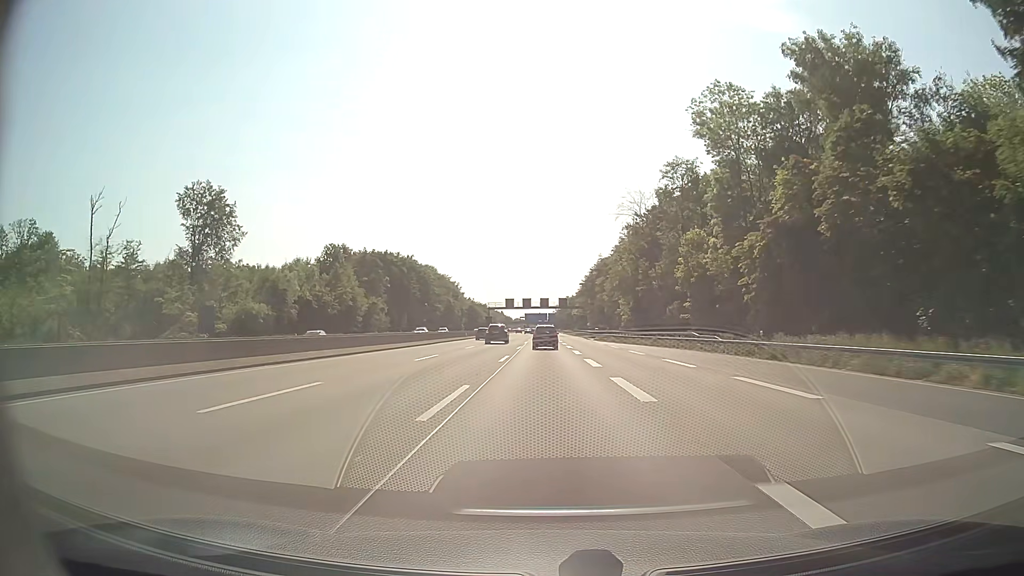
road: motorway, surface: asphalt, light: Day
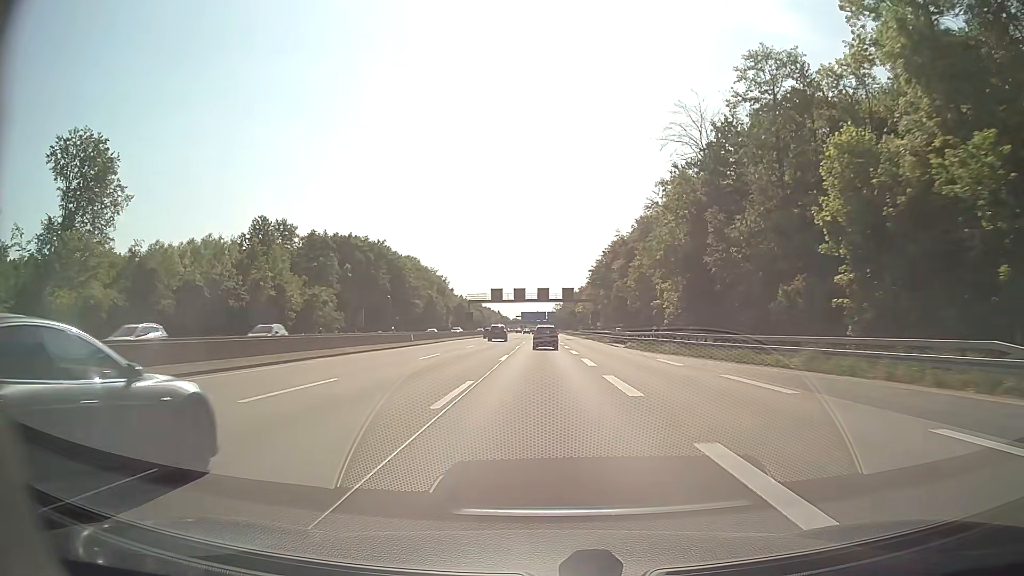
(0.0, +34.8) m; 0°
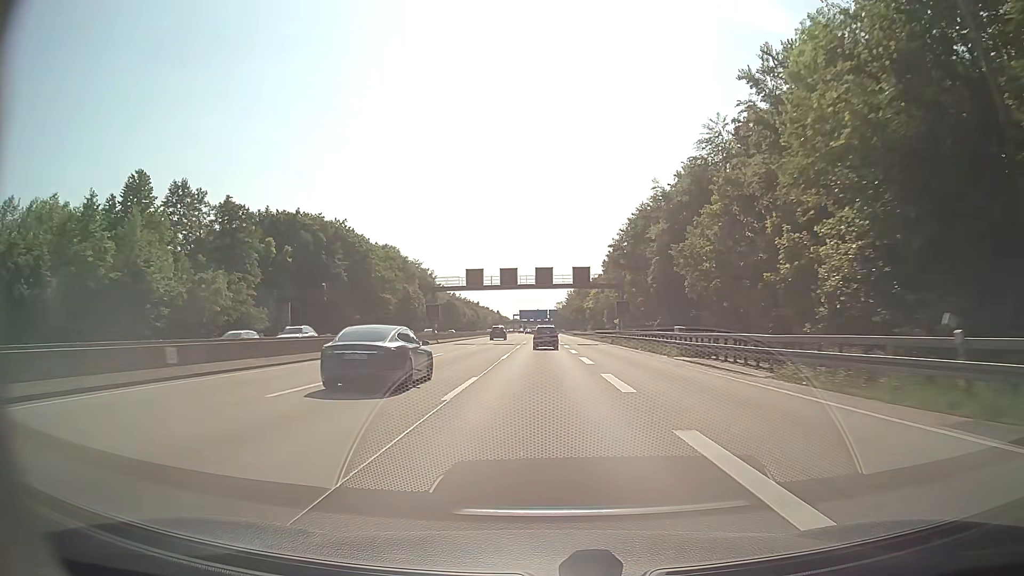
(0.0, +34.9) m; 0°
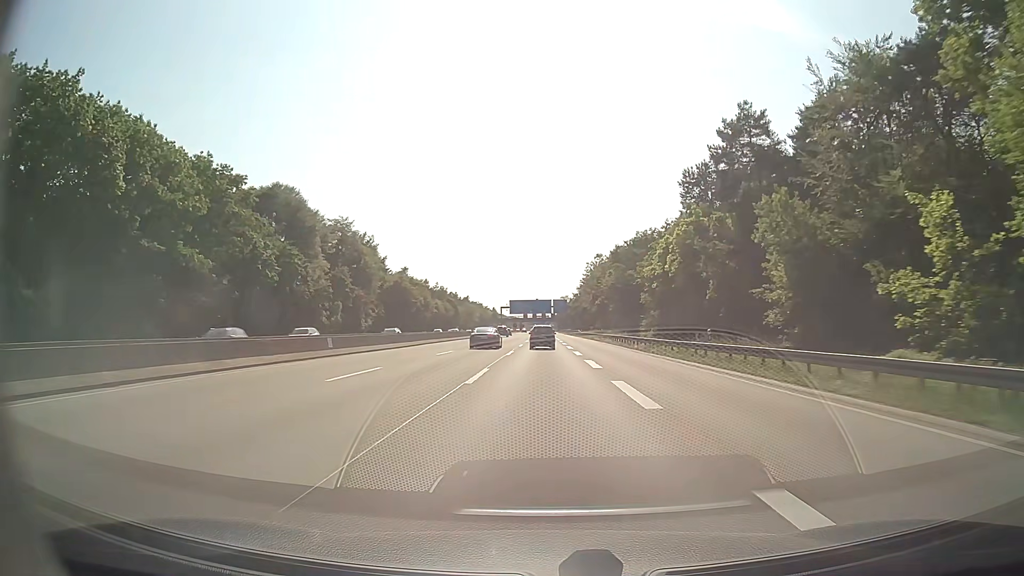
(-0.2, +87.2) m; 0°
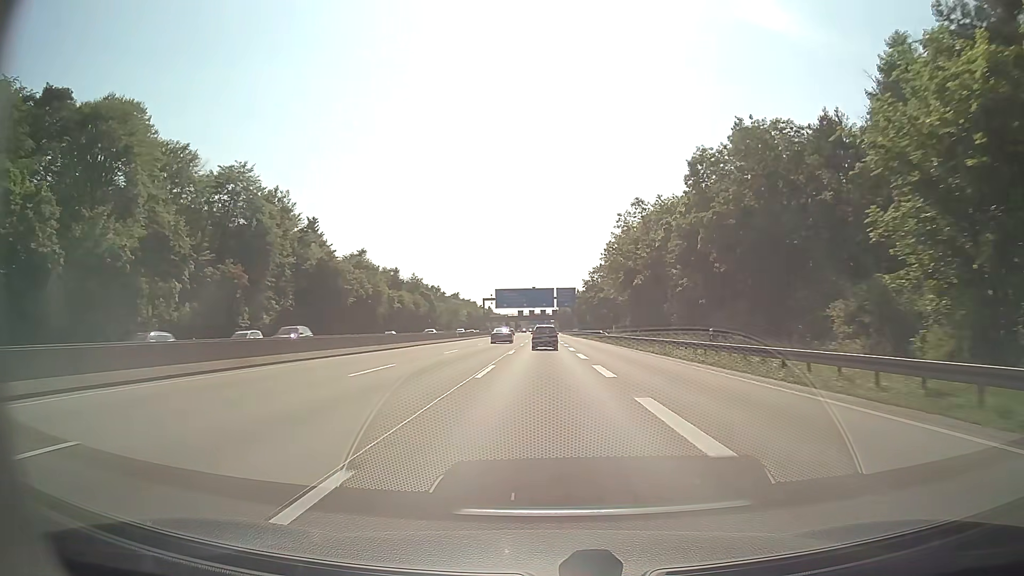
(+0.1, +52.3) m; 0°
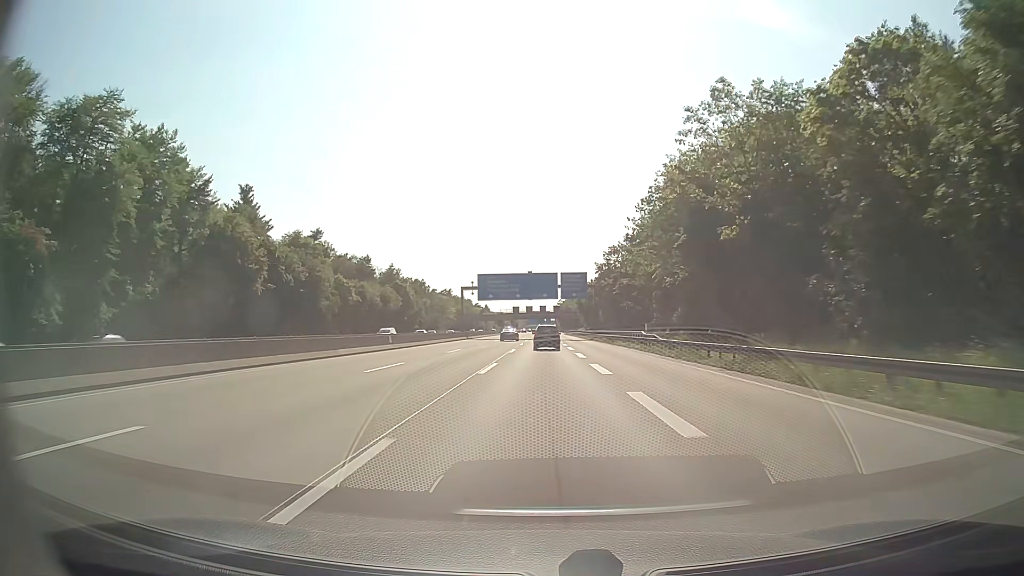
(0.0, +34.7) m; 0°
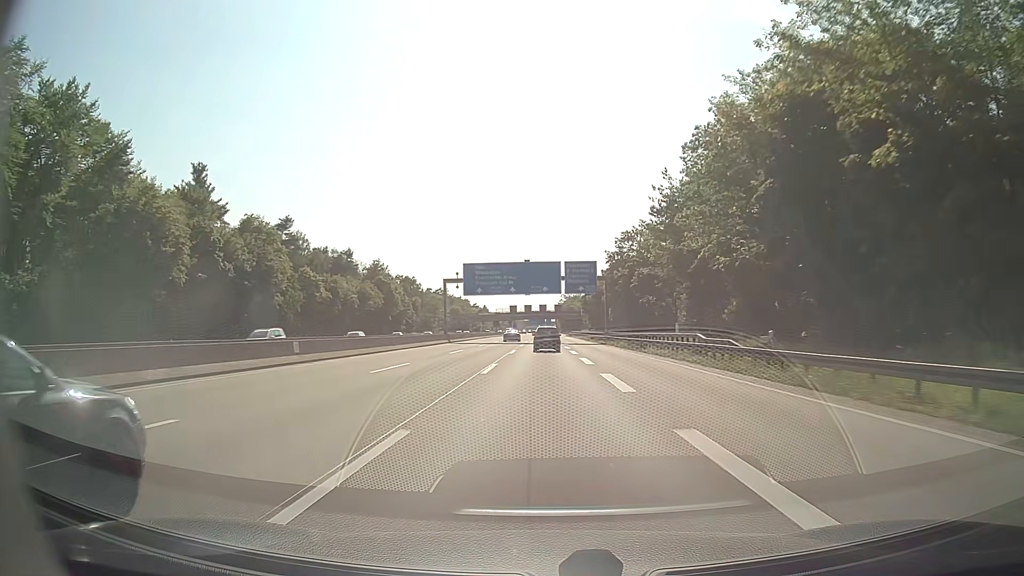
(0.0, +17.3) m; 0°
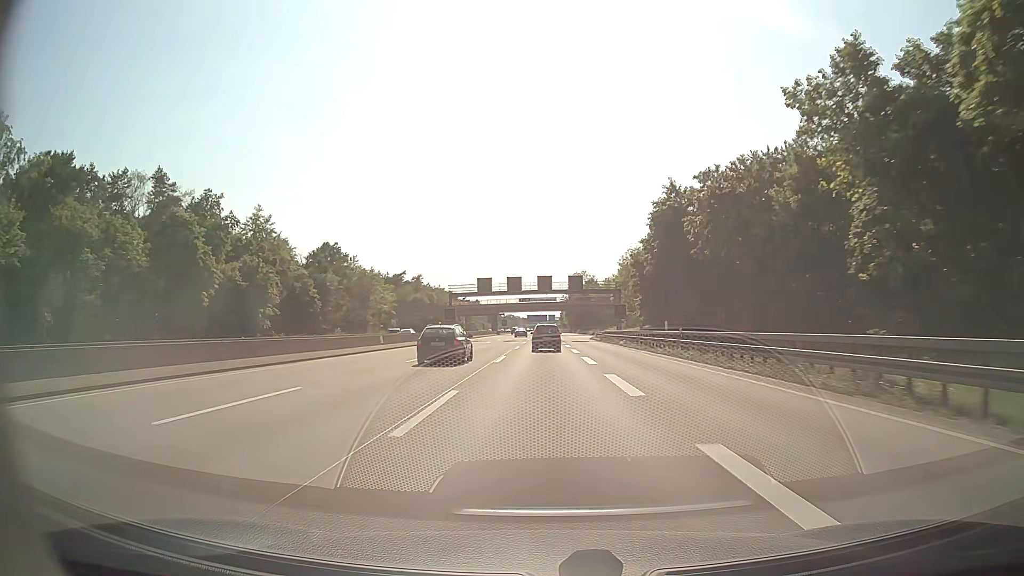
(-0.2, +85.2) m; 0°
(0, +10) (0, +20) (0, +30) (0, +40) (0, +50) (0, +60) (0, +70) (0, +80) (0, +90) (0, +100) m
